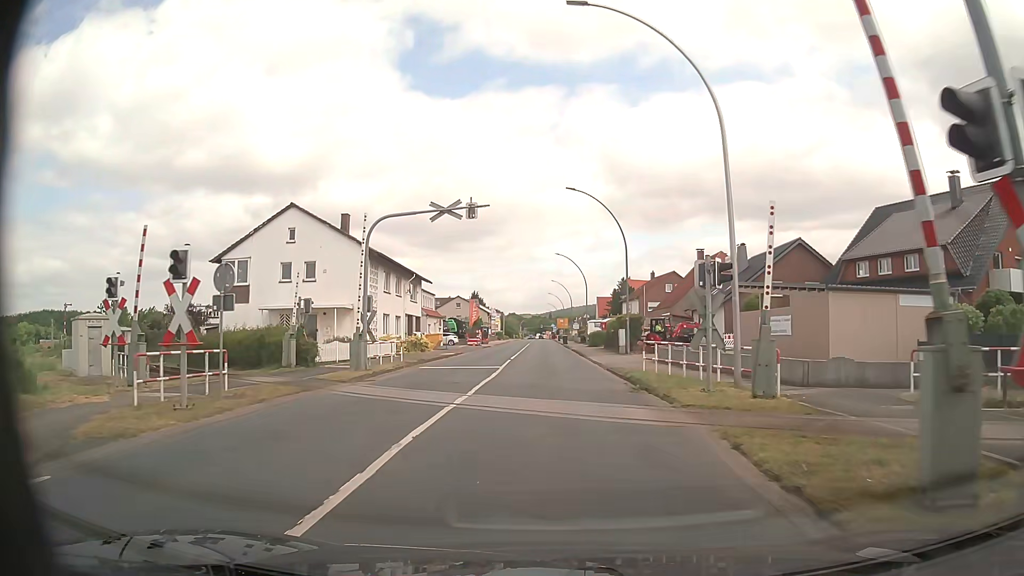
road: primary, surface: asphalt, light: Day
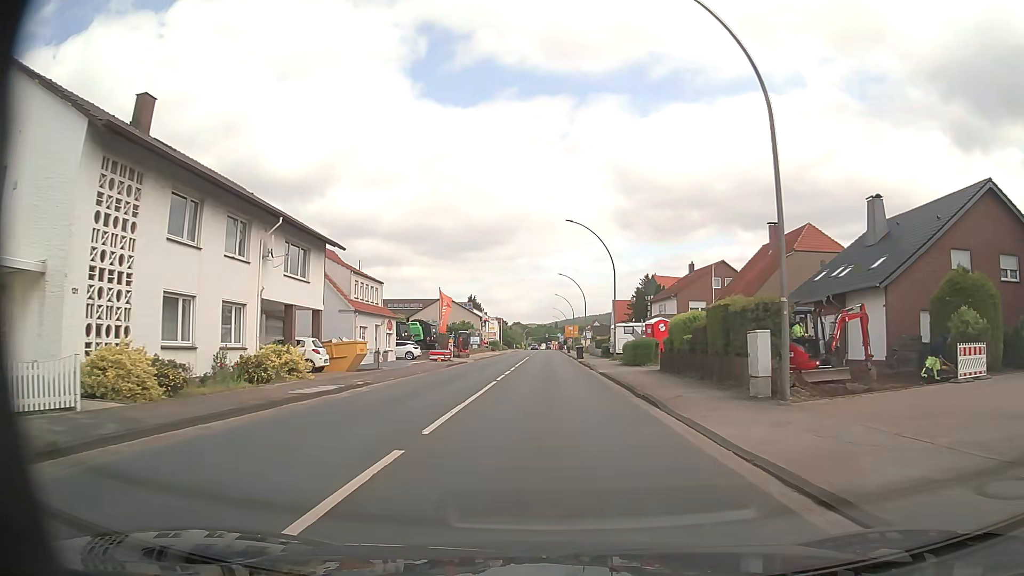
(+0.1, +26.2) m; 0°
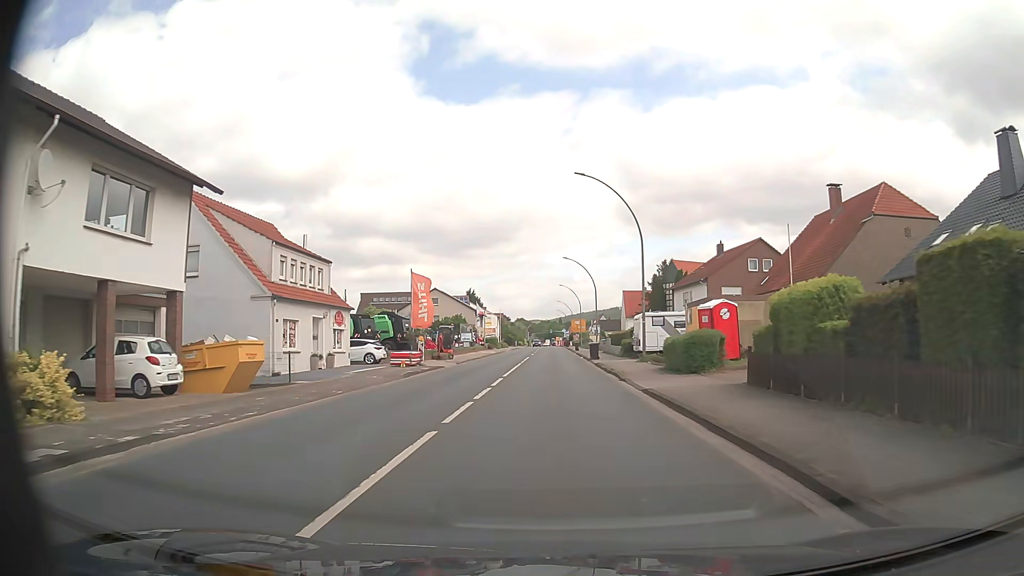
(-0.1, +13.0) m; -1°
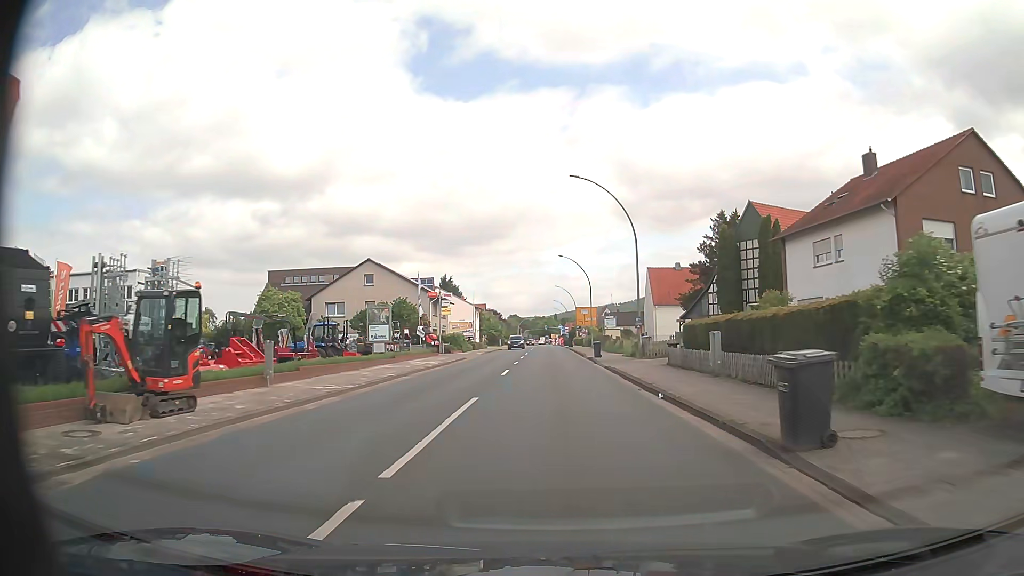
(-0.1, +36.1) m; 0°
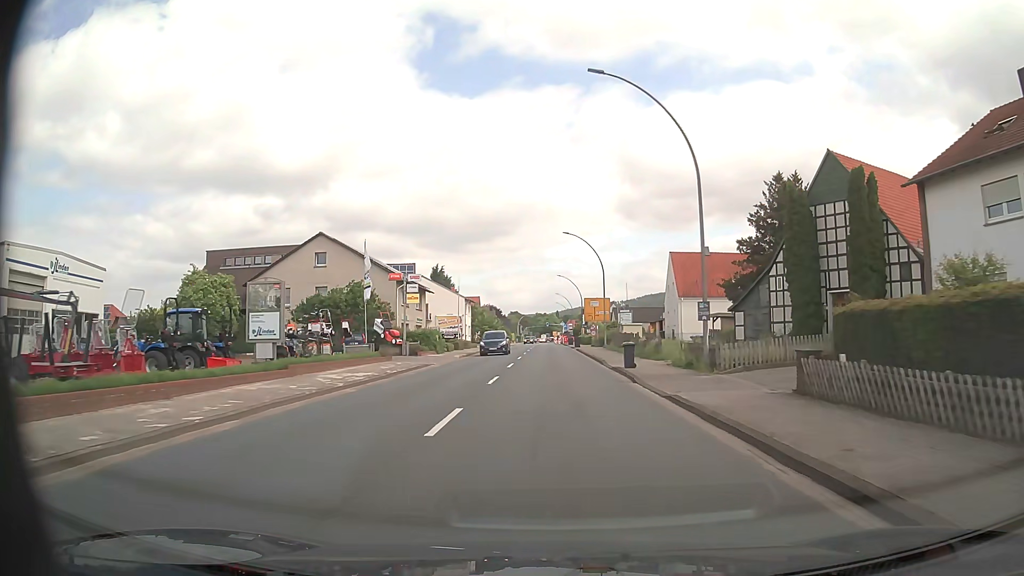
(-0.1, +15.1) m; -1°
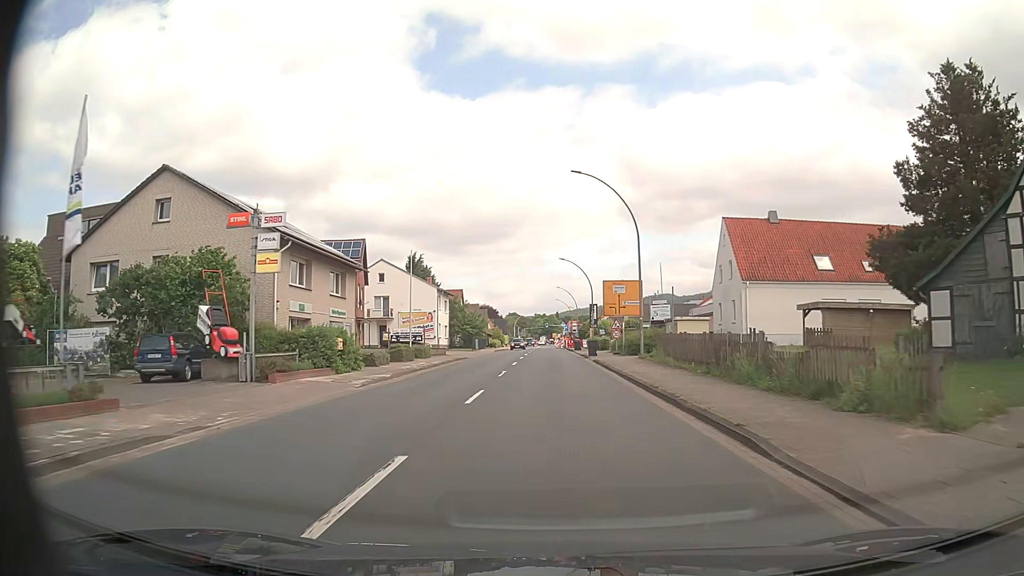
(+0.1, +23.1) m; 0°
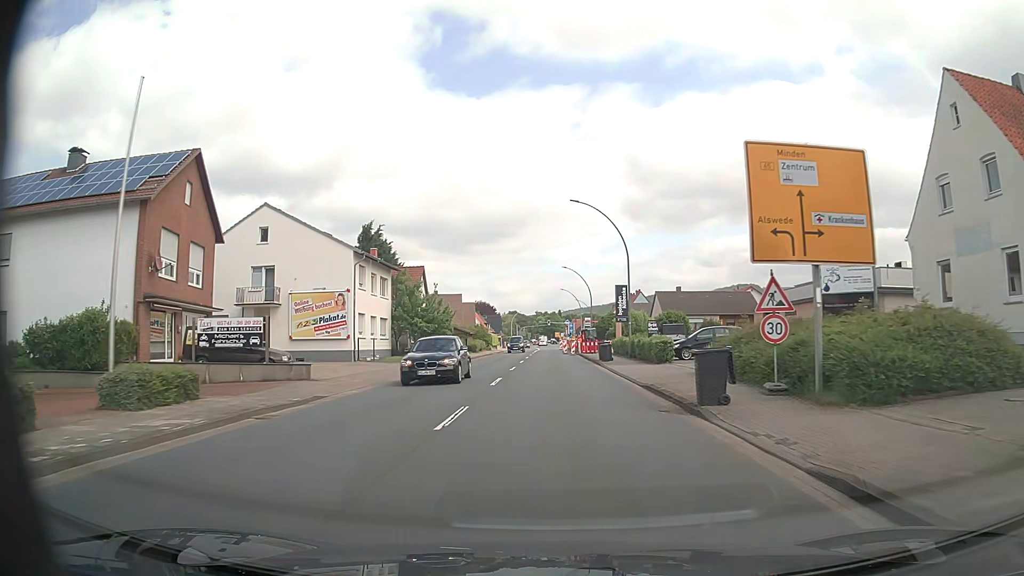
(-0.1, +31.3) m; 0°
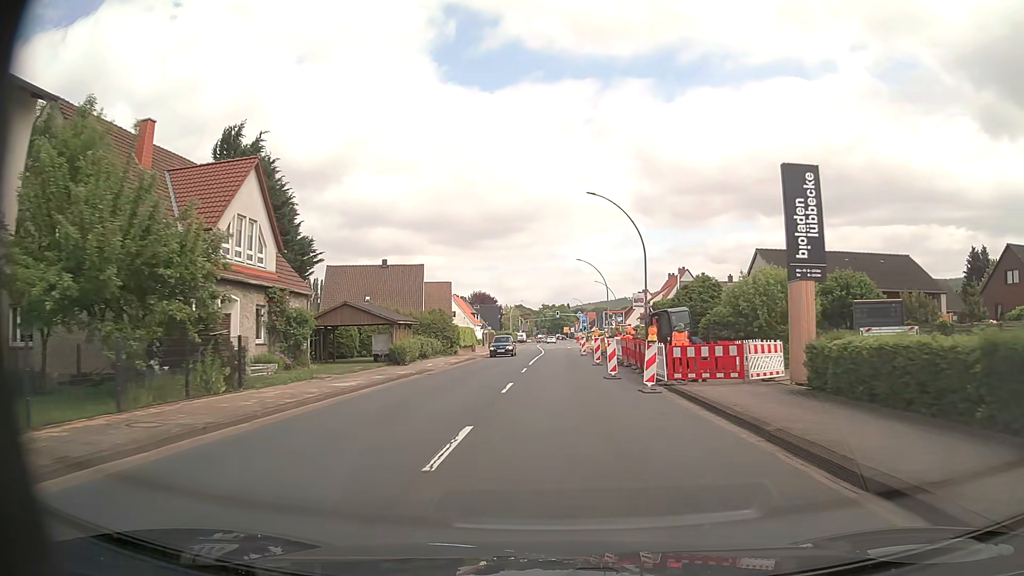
(-0.2, +39.6) m; -1°
(0, +10) (0, +20) (0, +30) (0, +40) (0, +50) (+1, +60) (+1, +70) (+2, +80) (+2, +90) (+3, +100) m
